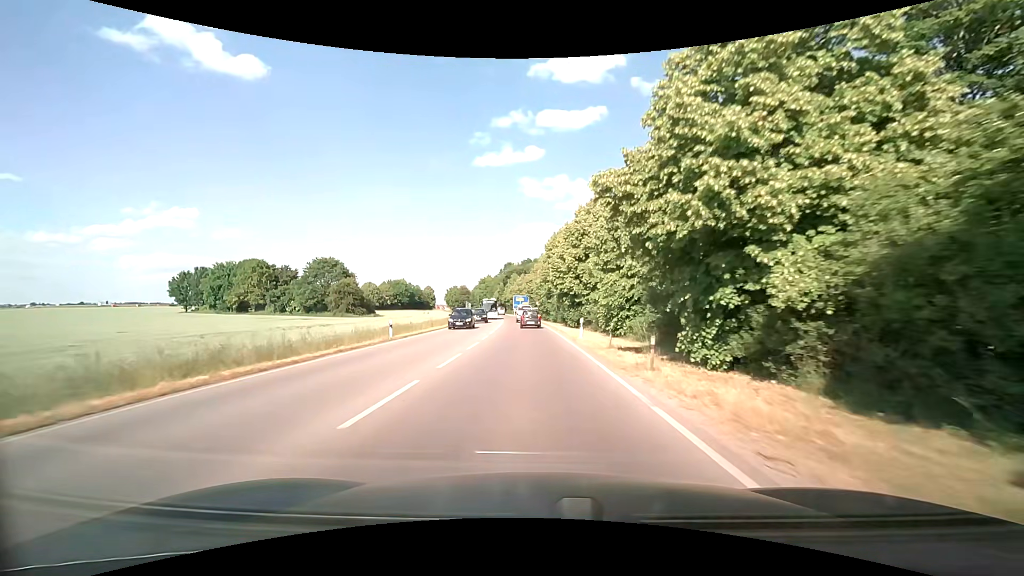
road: secondary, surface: asphalt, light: Day
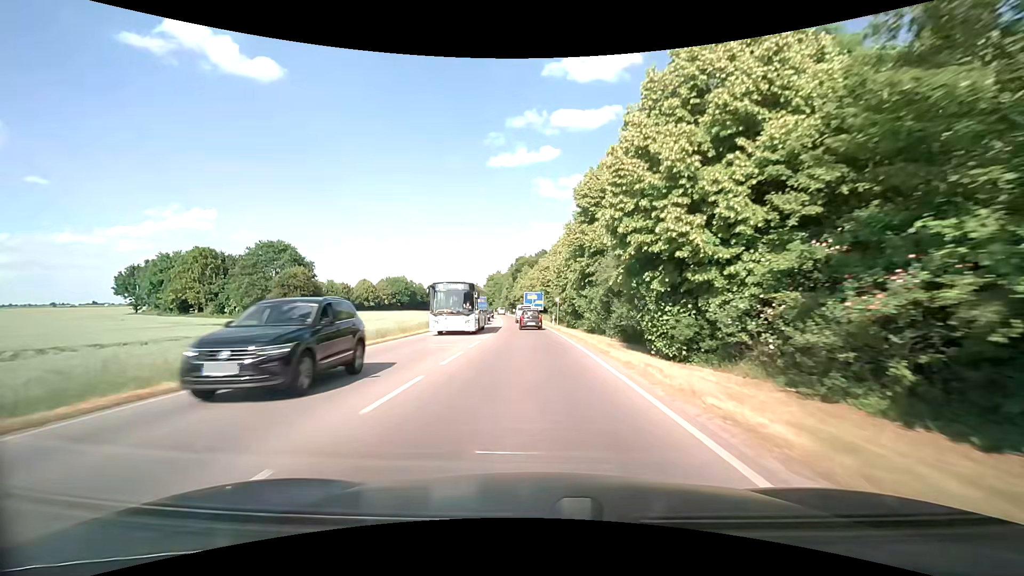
(-0.5, +29.5) m; -2°
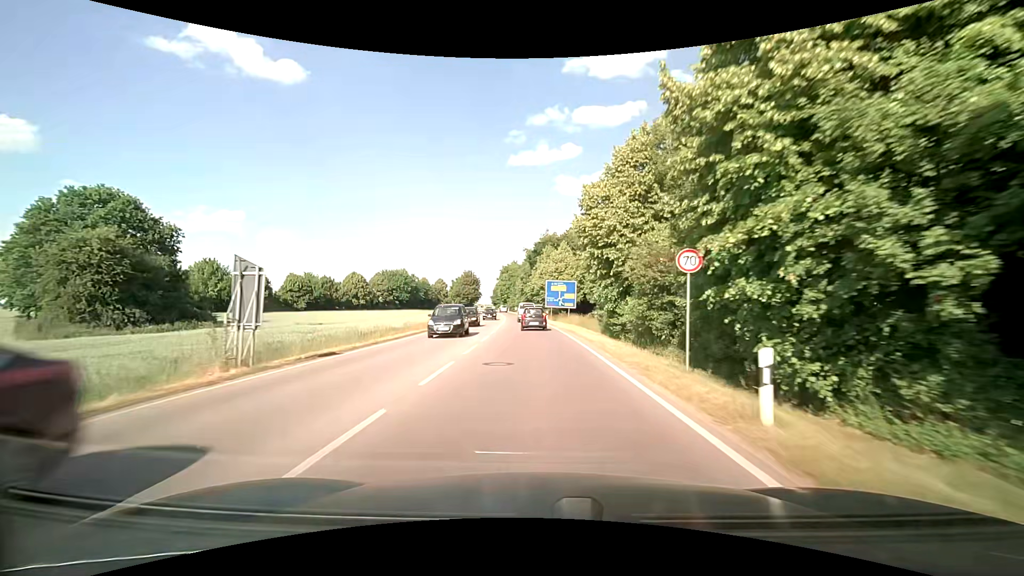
(-1.0, +39.7) m; -3°
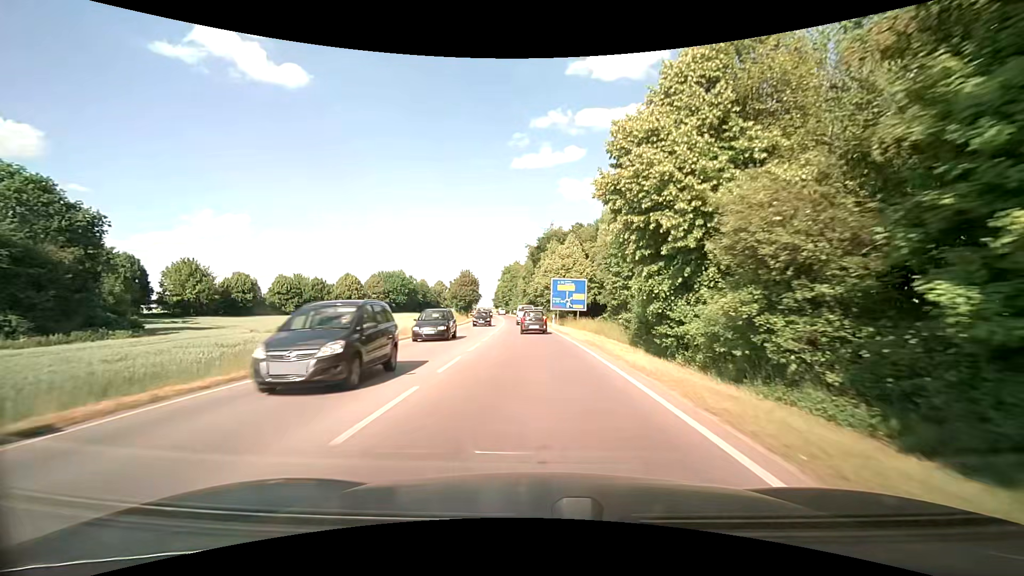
(0.0, +9.8) m; -1°
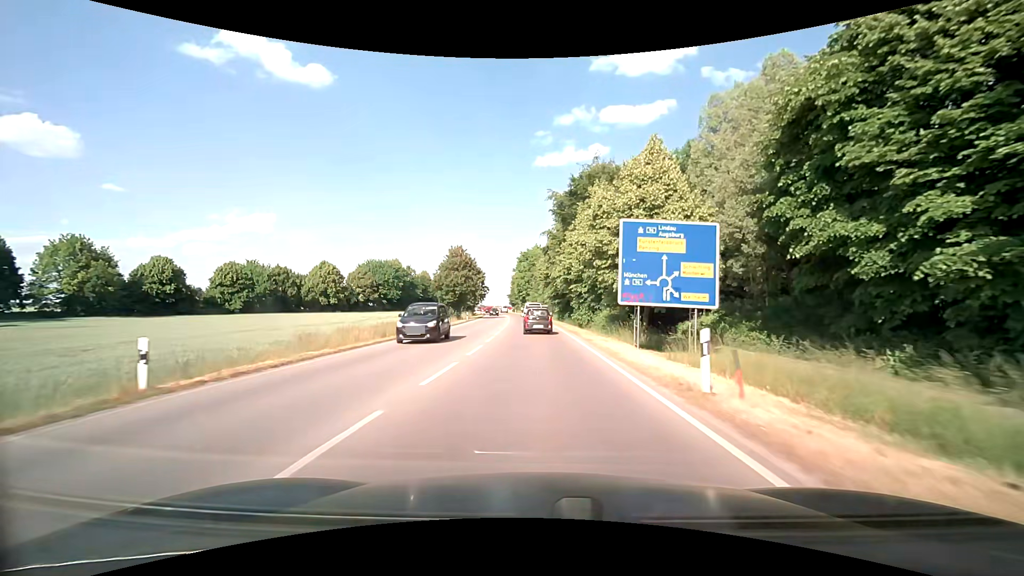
(-0.7, +38.2) m; -3°
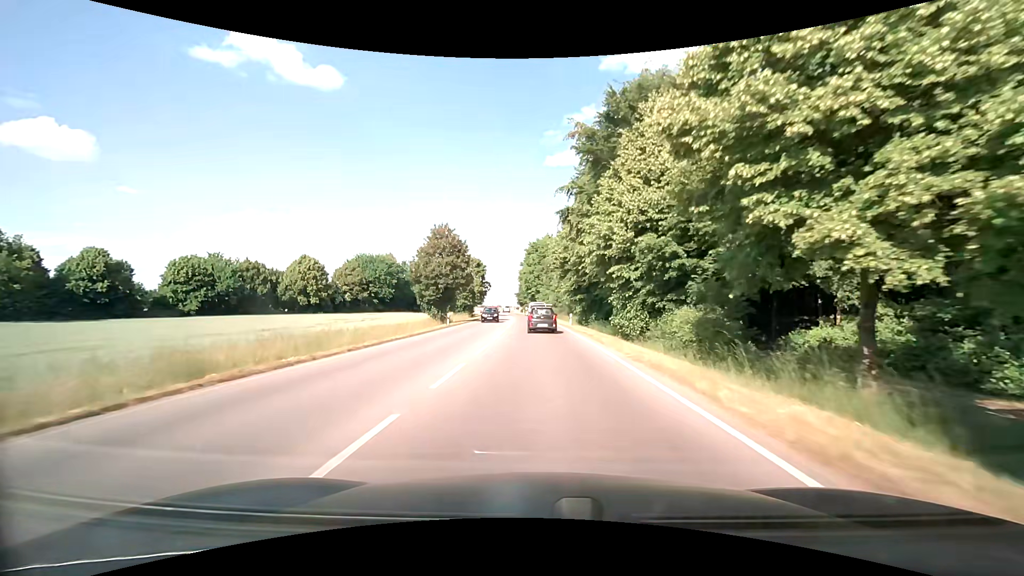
(-0.2, +18.4) m; -1°
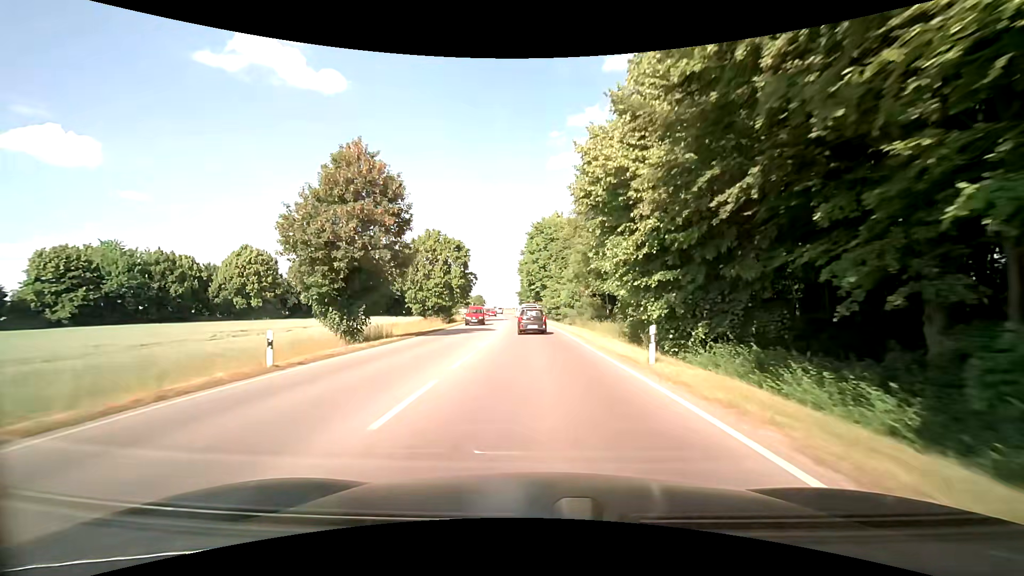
(-0.1, +26.8) m; -1°
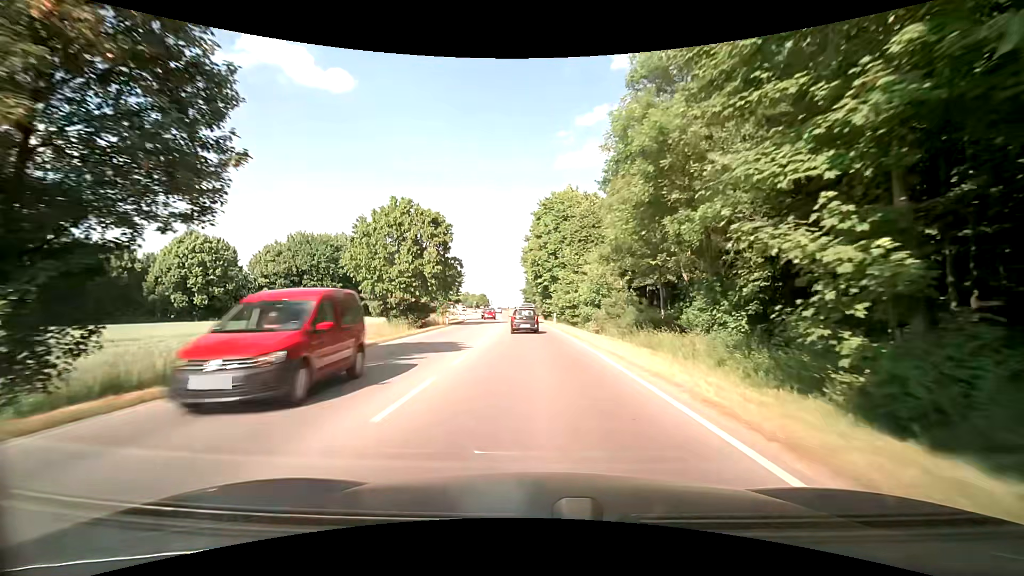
(-0.1, +17.6) m; -1°
(0, +10) (0, +20) (0, +30) (0, +40) (-1, +50) (-1, +60) (-2, +70) (-3, +80) (-4, +90) (-4, +100) m
